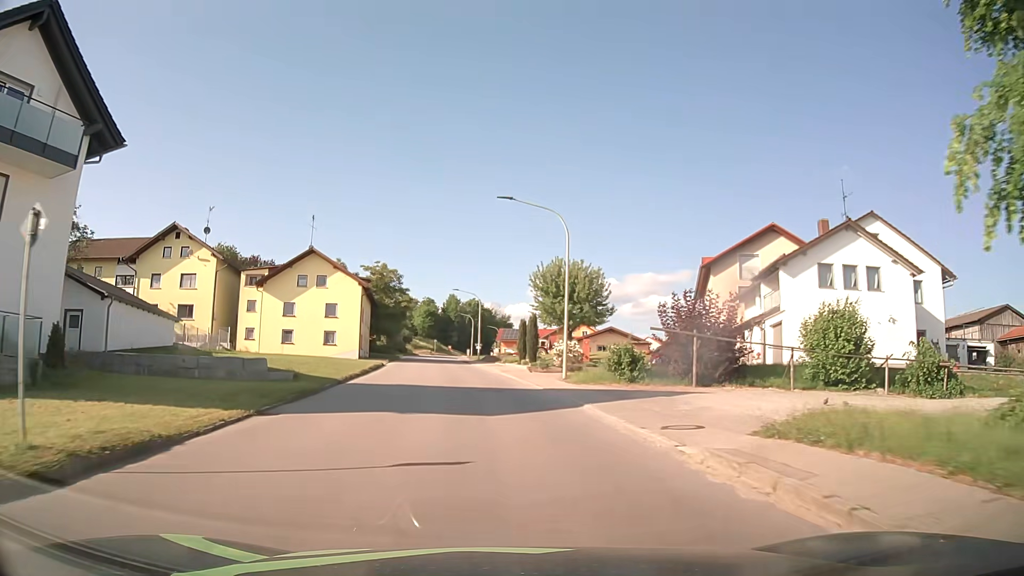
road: tertiary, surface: asphalt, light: Day
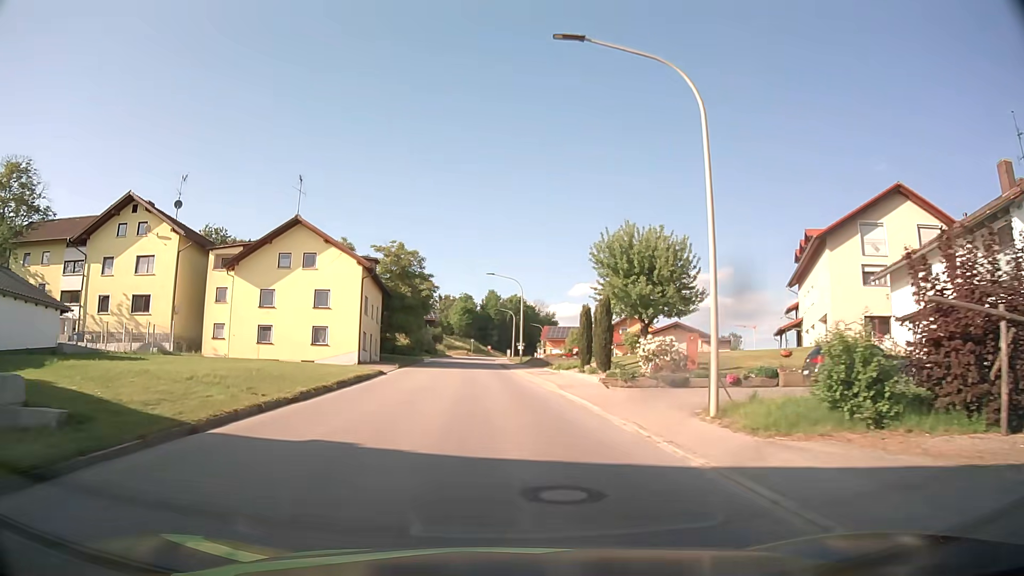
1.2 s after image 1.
(-0.5, +15.0) m; -4°
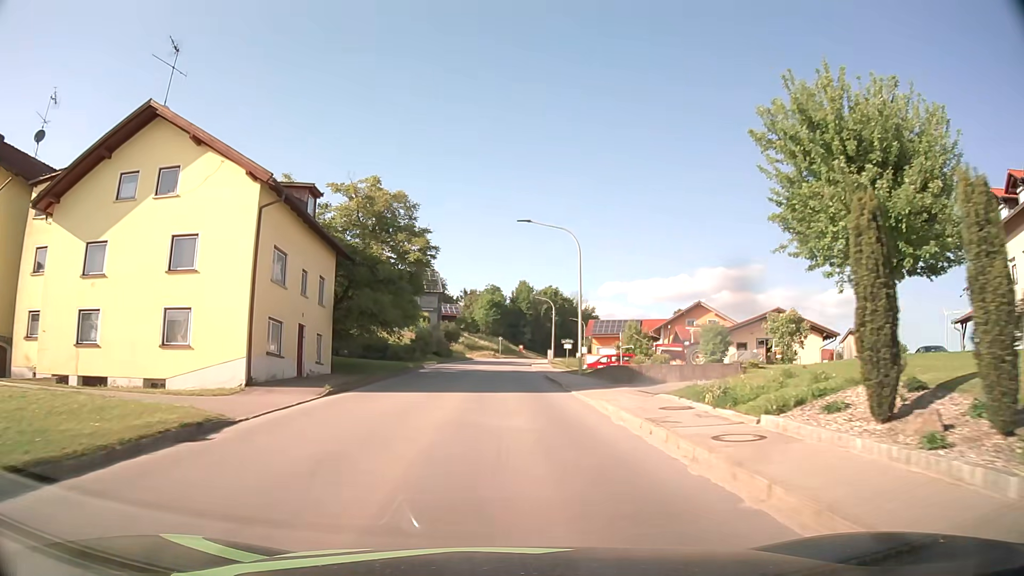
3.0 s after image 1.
(-0.7, +23.0) m; -3°
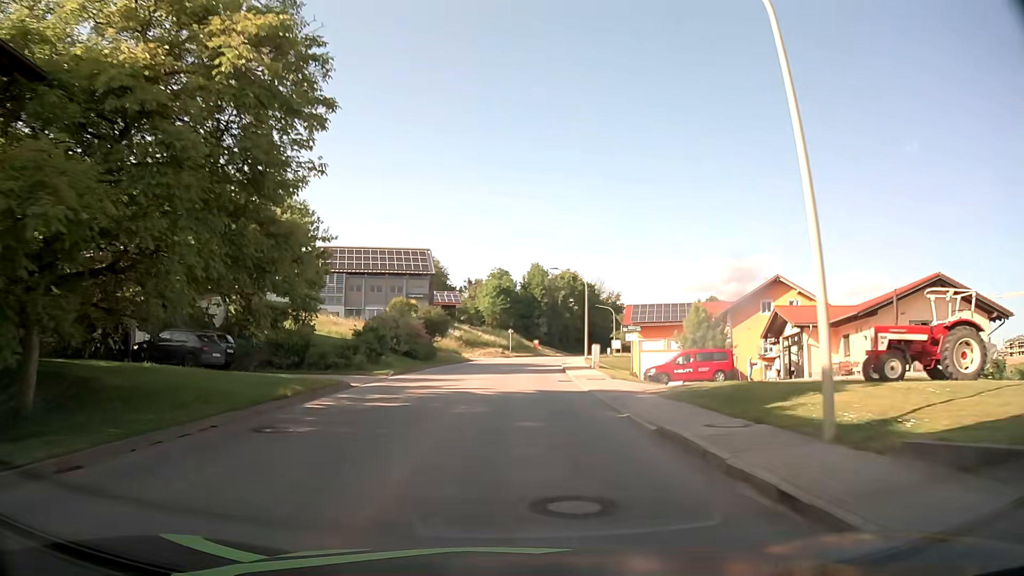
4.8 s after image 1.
(-0.2, +23.4) m; -1°
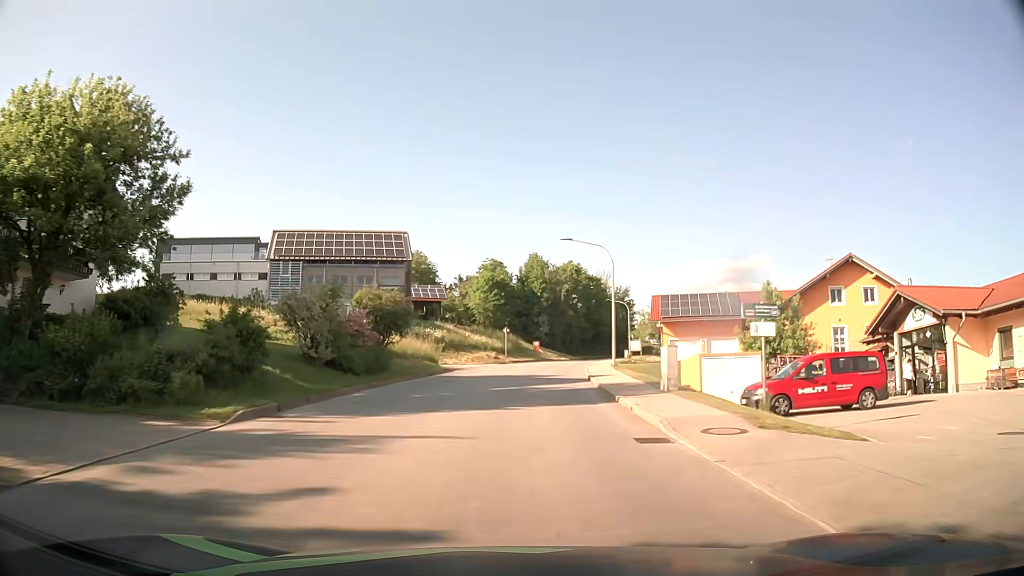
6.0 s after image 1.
(+0.1, +15.7) m; +1°
(0, +10) (0, +20) (+1, +30) (+2, +40) (+4, +50) (+5, +60) (+7, +69) (+10, +79) (+13, +89) (+16, +98) m
